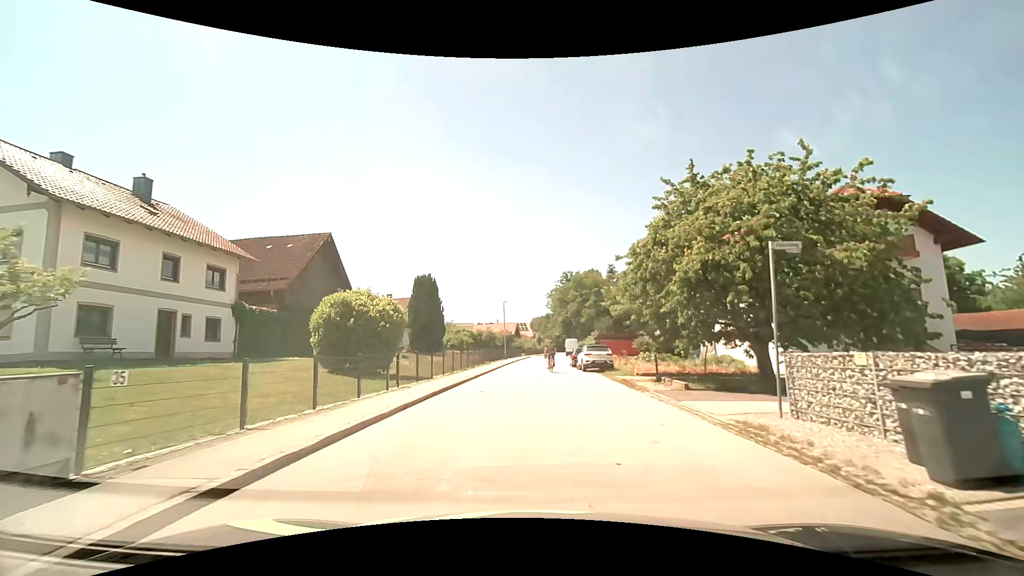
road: residential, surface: asphalt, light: Day
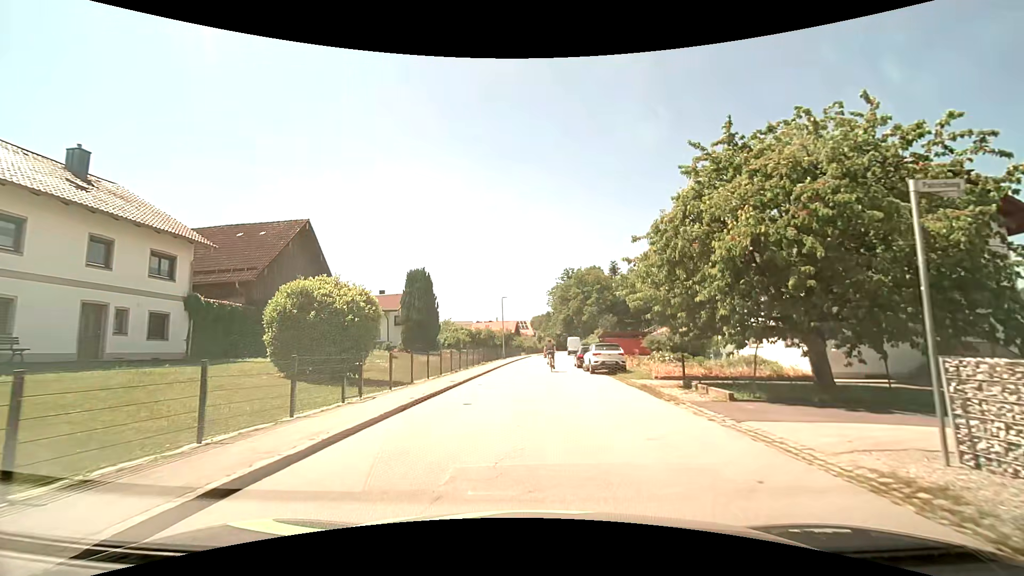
(0.0, +3.7) m; 0°
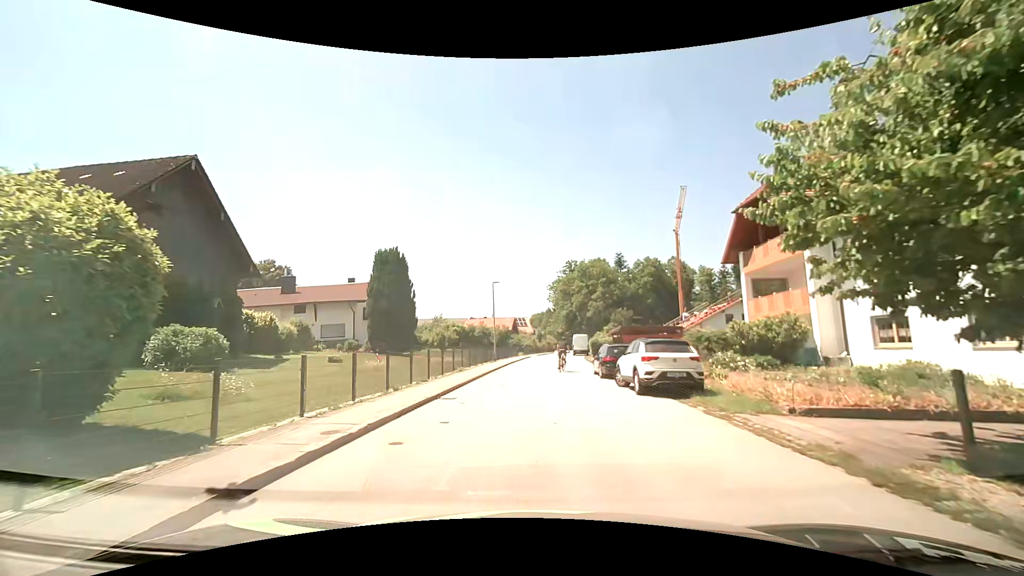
(0.0, +11.3) m; 0°
(0, +10) (0, +20) (+1, +30) (+2, +40) (+3, +50) (+3, +60) (+3, +70) (+4, +80) (+6, +90) (+8, +99) m
